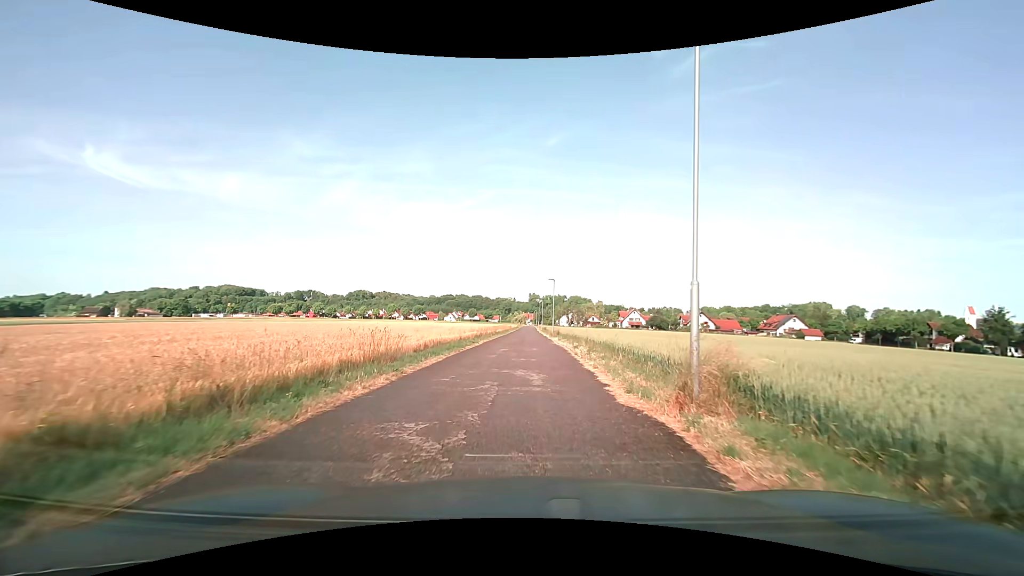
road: residential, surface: asphalt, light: Day
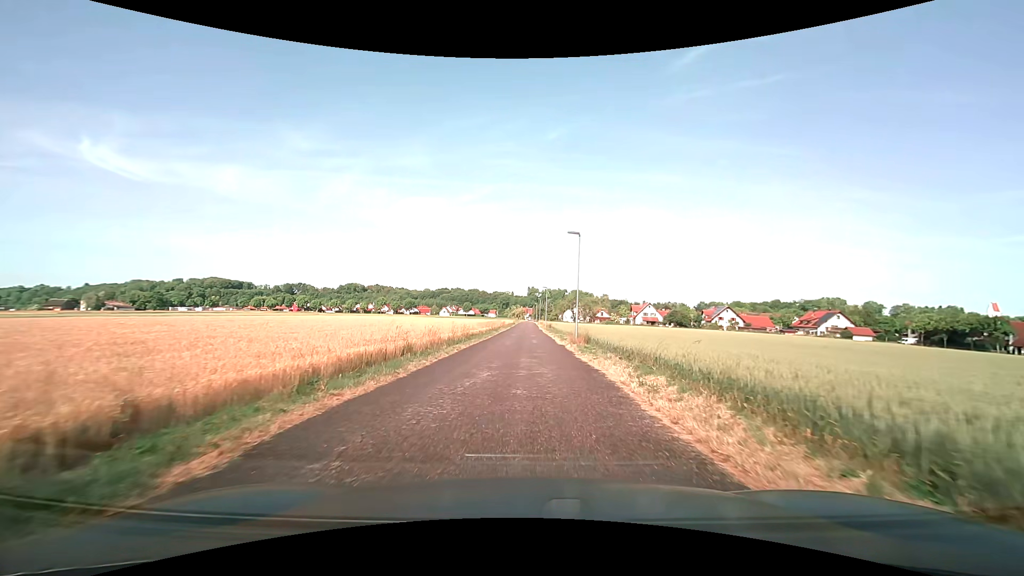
(0.0, +27.0) m; 0°
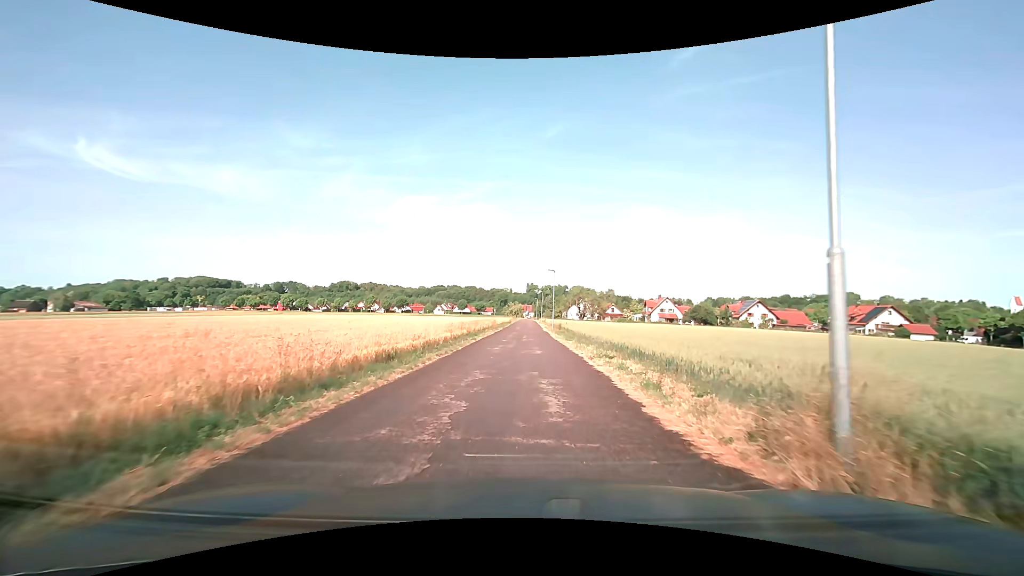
(0.0, +22.6) m; 0°
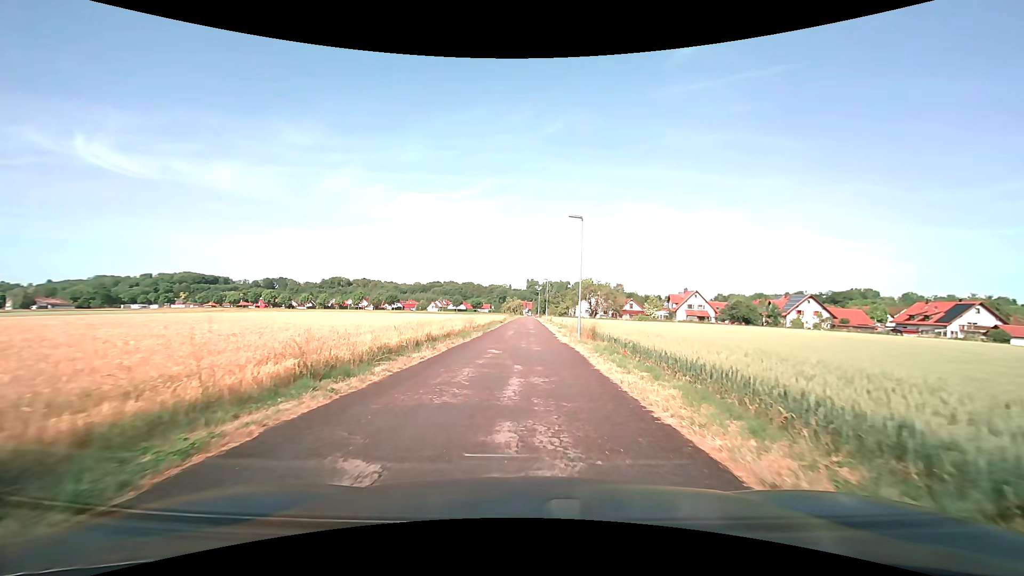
(+0.1, +26.0) m; 0°
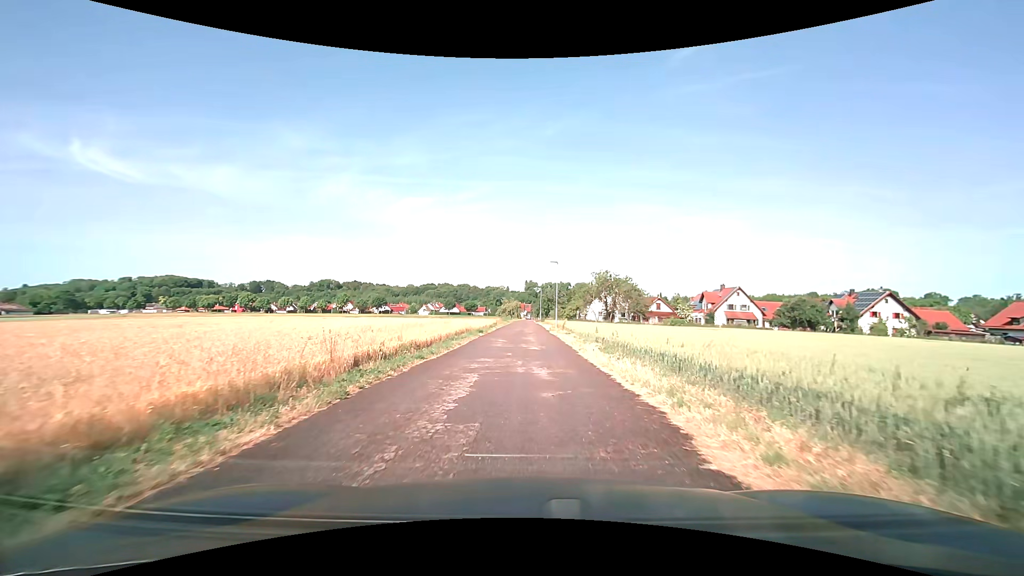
(-0.1, +26.0) m; 0°
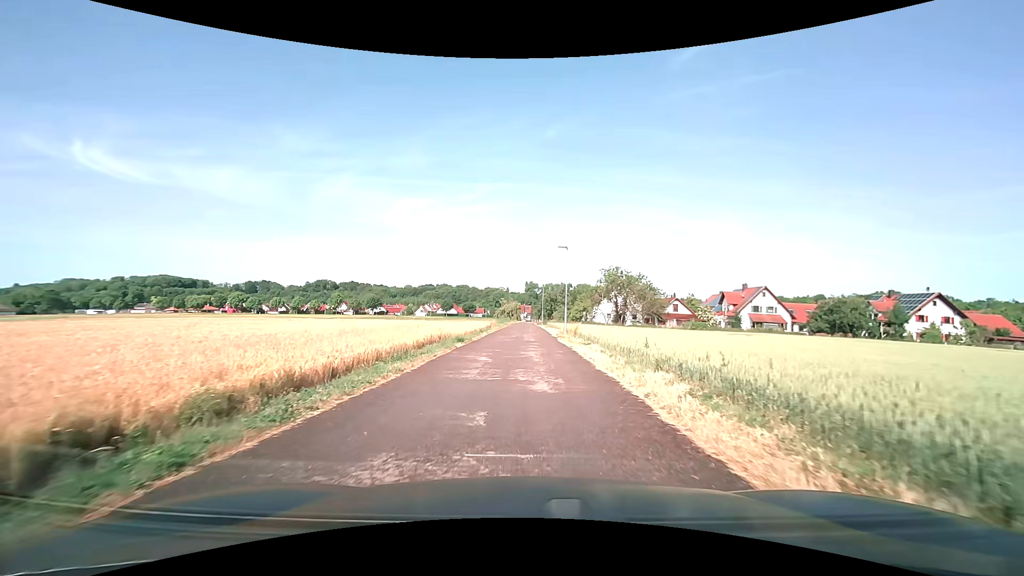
(0.0, +10.7) m; 0°
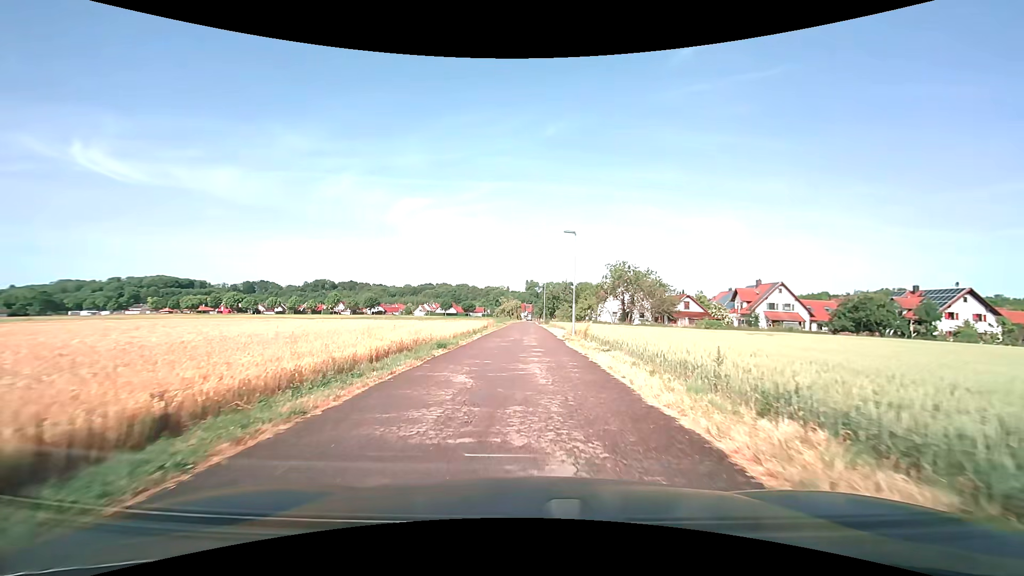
(0.0, +5.5) m; 0°
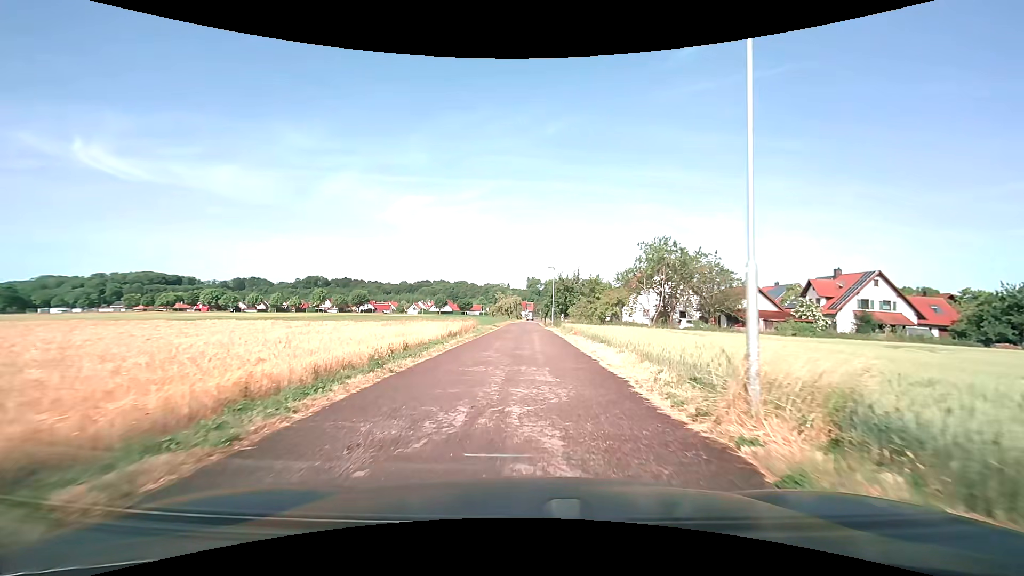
(-0.2, +22.4) m; 0°
(0, +10) (0, +20) (0, +30) (0, +40) (0, +50) (0, +60) (0, +70) (0, +80) (+1, +90) (+2, +100) m
